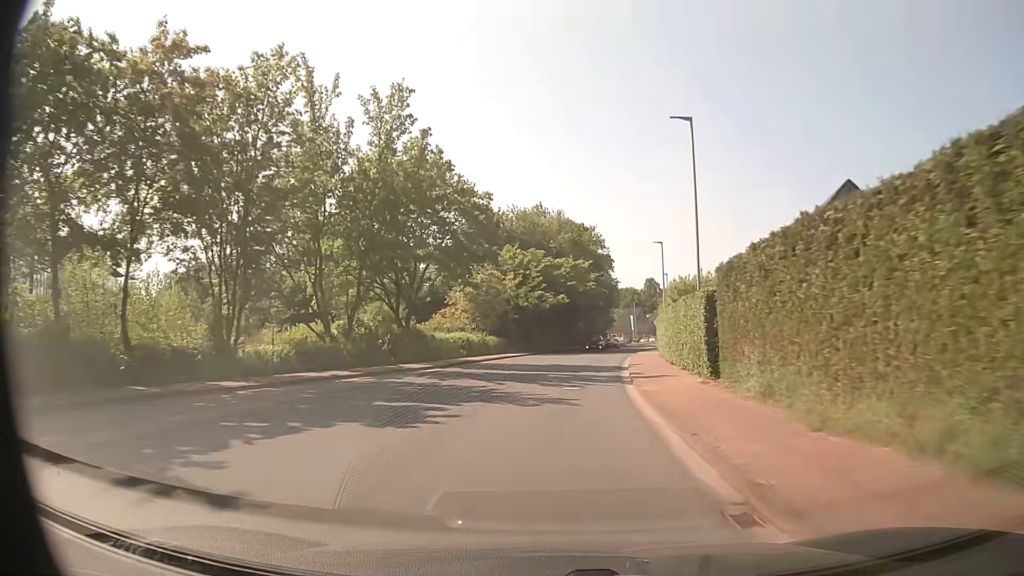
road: tertiary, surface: asphalt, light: Day
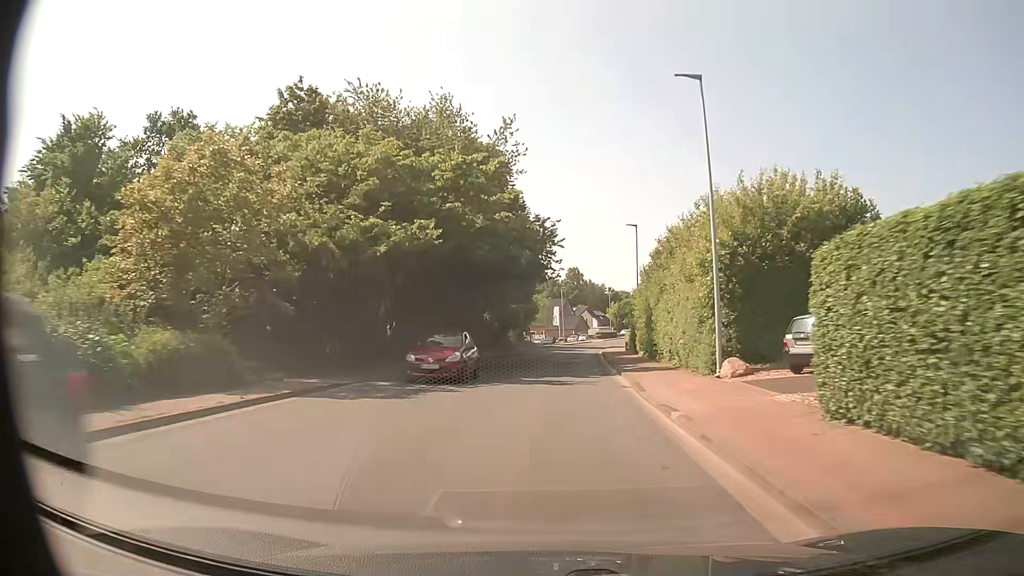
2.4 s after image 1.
(+2.2, +35.6) m; +7°
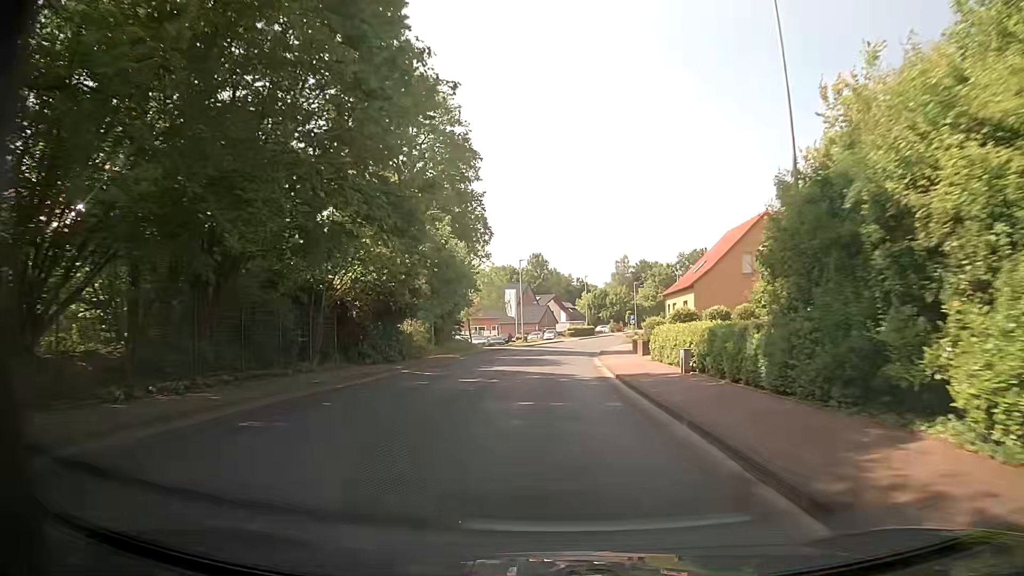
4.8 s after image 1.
(+1.1, +35.6) m; +3°
(0, +10) (0, +20) (+1, +30) (+1, +40) (+2, +50) (+3, +60) (+5, +70) (+7, +79) (+10, +89) (+13, +99) m
